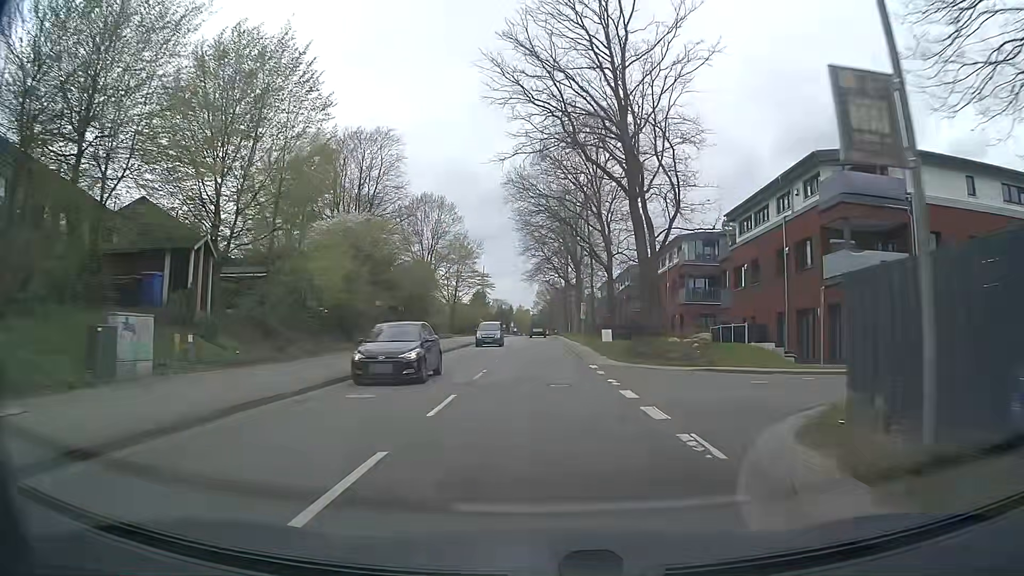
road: tertiary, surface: asphalt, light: Day
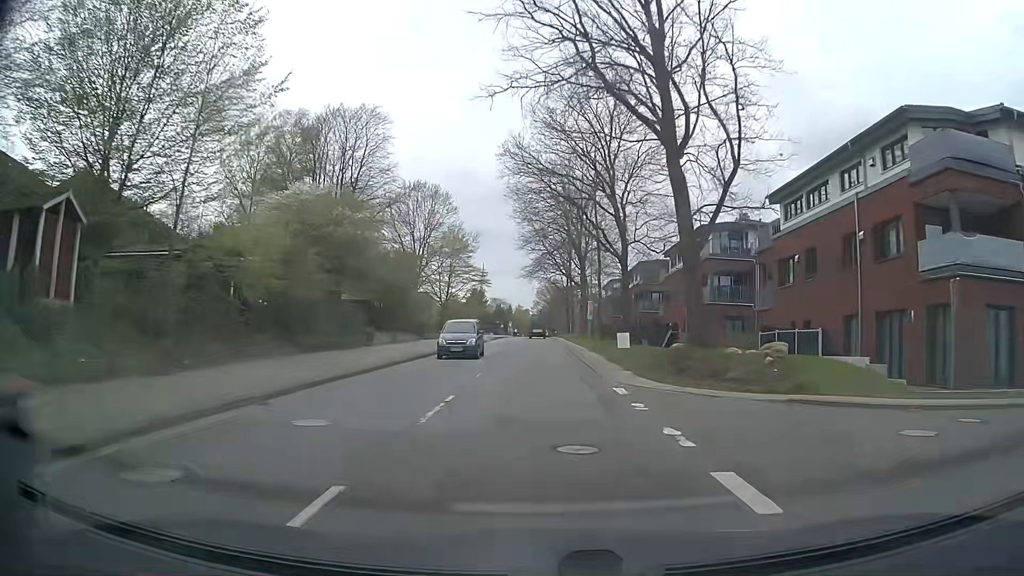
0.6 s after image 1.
(0.0, +7.6) m; 0°
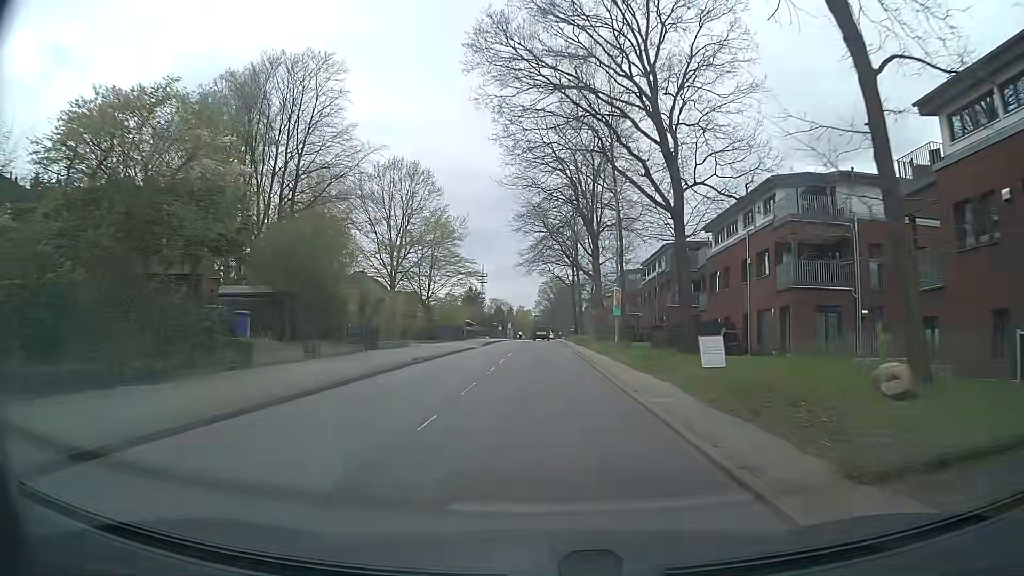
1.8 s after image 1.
(0.0, +15.2) m; 0°
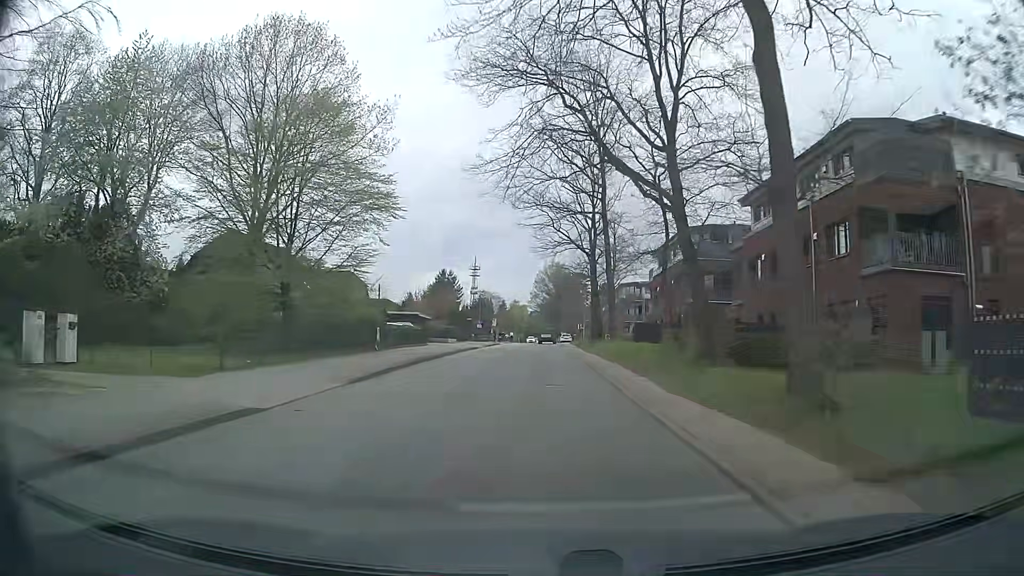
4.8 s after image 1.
(0.0, +38.0) m; 0°
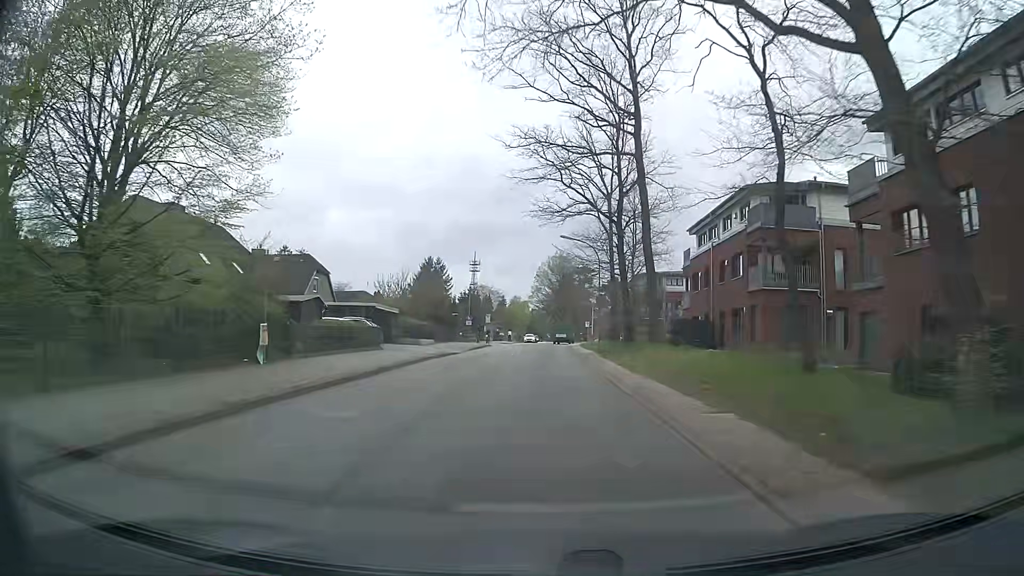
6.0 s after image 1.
(0.0, +15.3) m; 0°
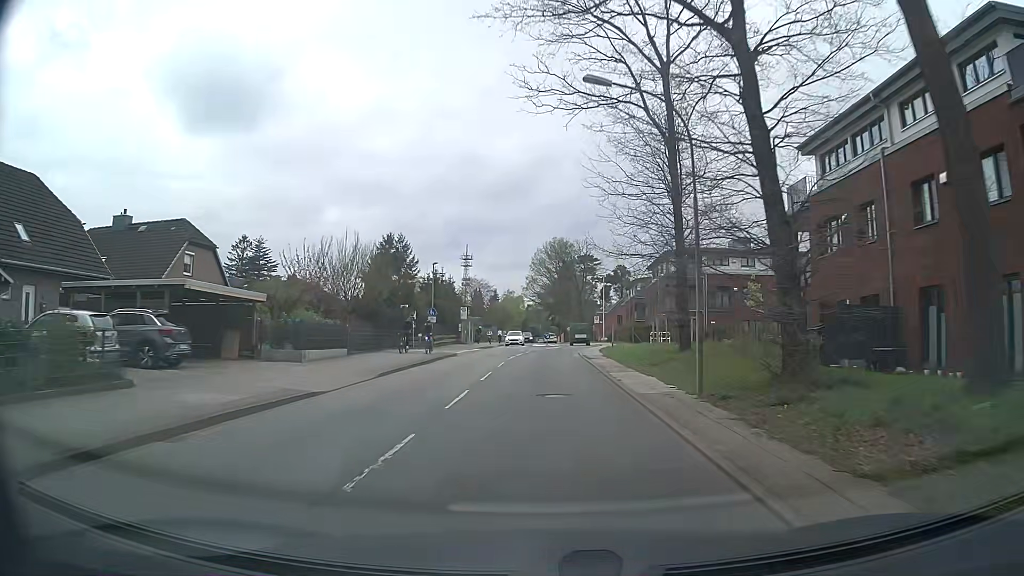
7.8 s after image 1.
(+0.1, +23.0) m; +1°
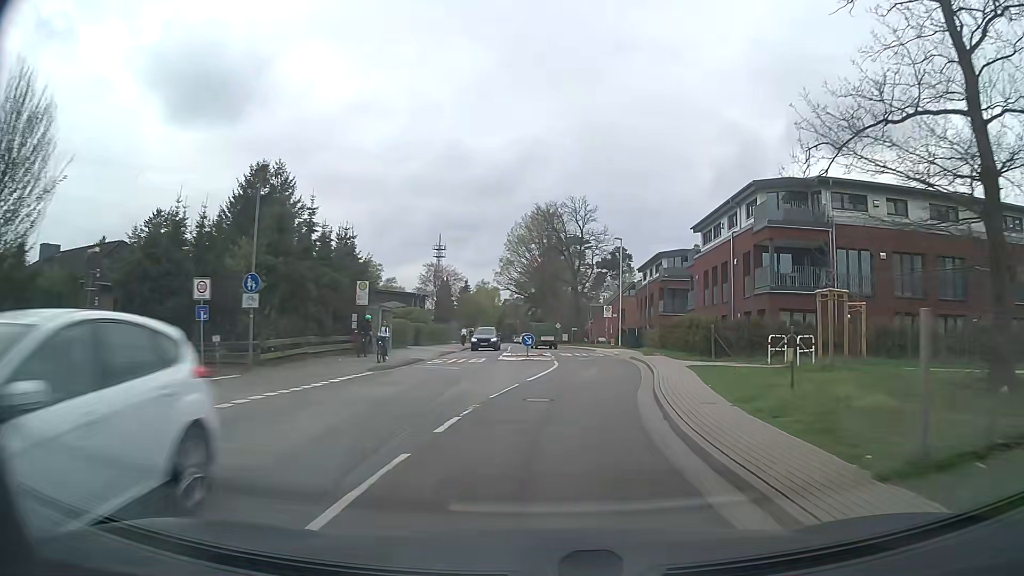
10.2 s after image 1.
(-0.1, +30.8) m; +1°
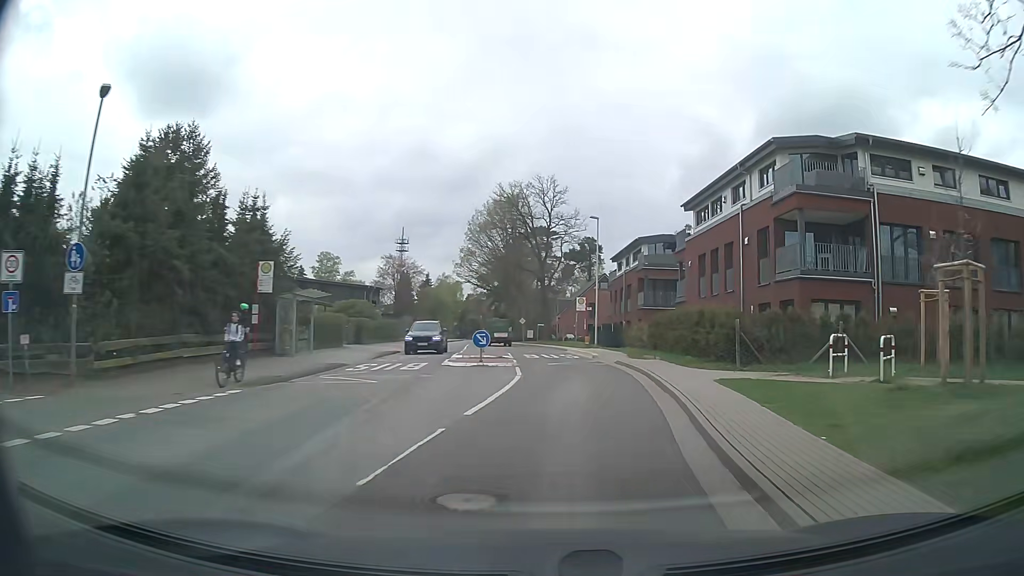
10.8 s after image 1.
(+0.3, +7.7) m; +4°
(0, +10) (+1, +20) (0, +30) (-1, +40) (-3, +50) (-5, +60) (-6, +70) (-7, +79) (-7, +89) (-8, +99) m
